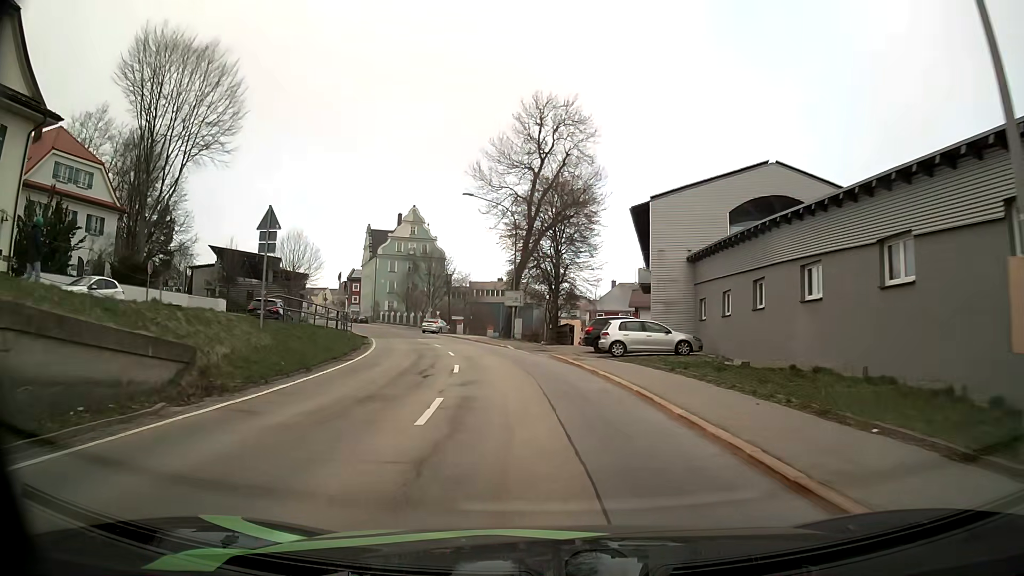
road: secondary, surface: asphalt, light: Day
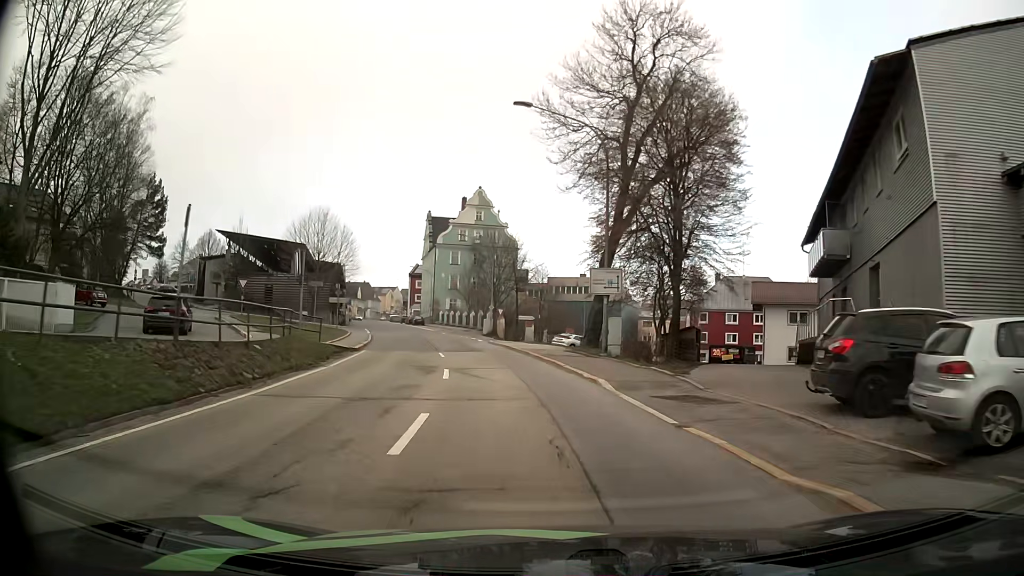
(-1.0, +20.1) m; -7°
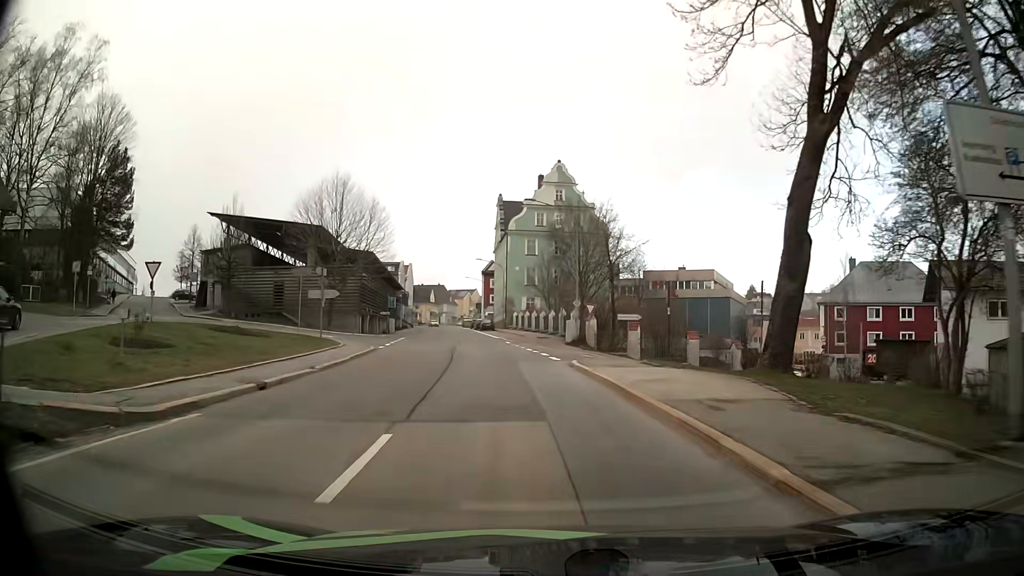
(-1.4, +20.3) m; -8°
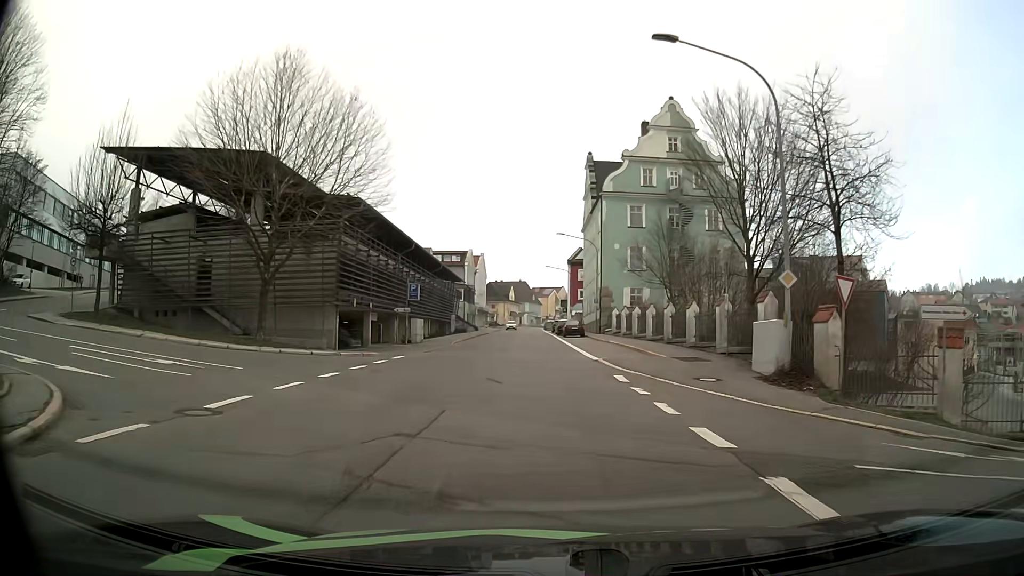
(-2.0, +27.3) m; -8°
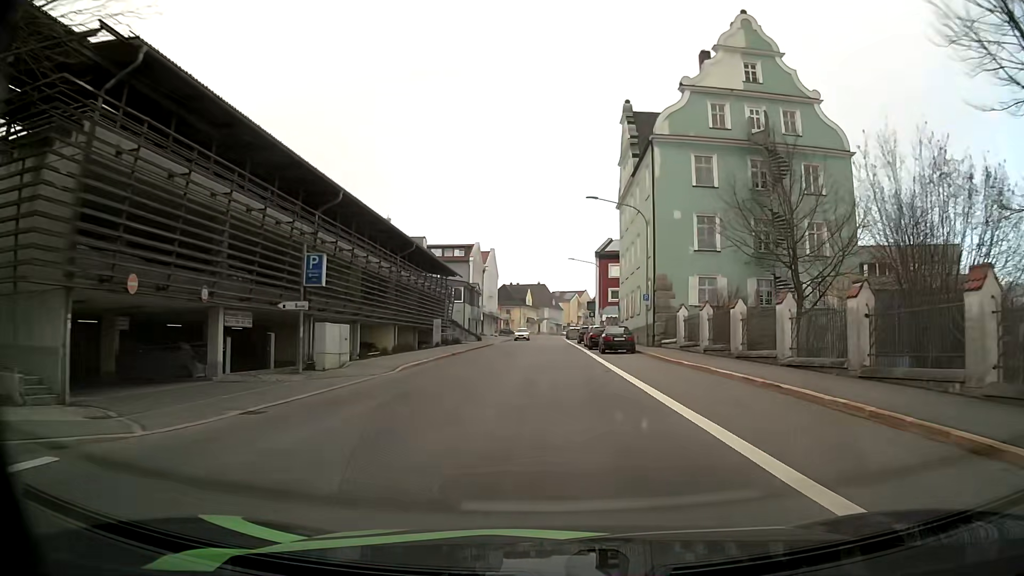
(-0.2, +21.0) m; -2°
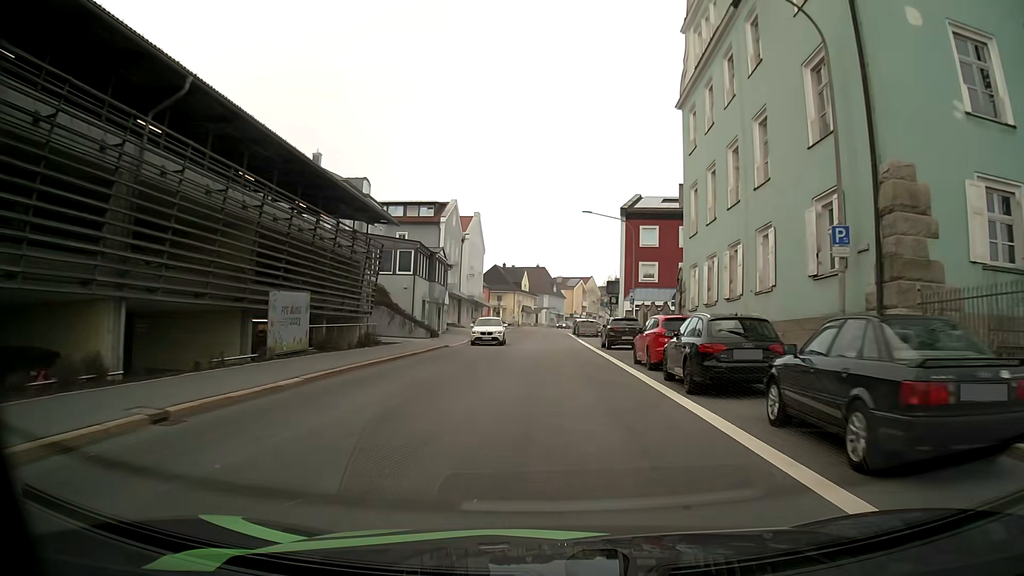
(+0.1, +28.2) m; 0°
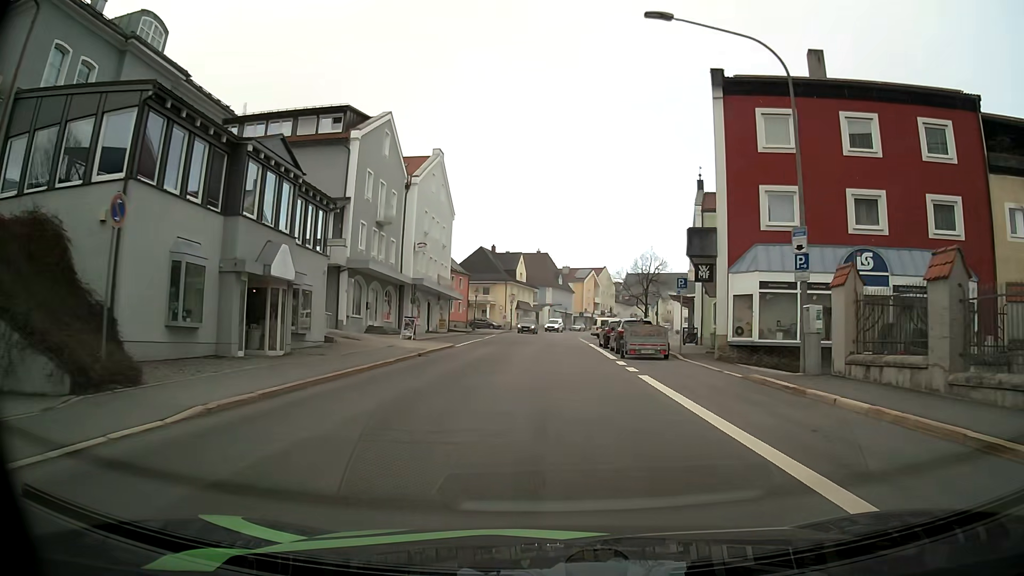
(0.0, +33.3) m; -1°
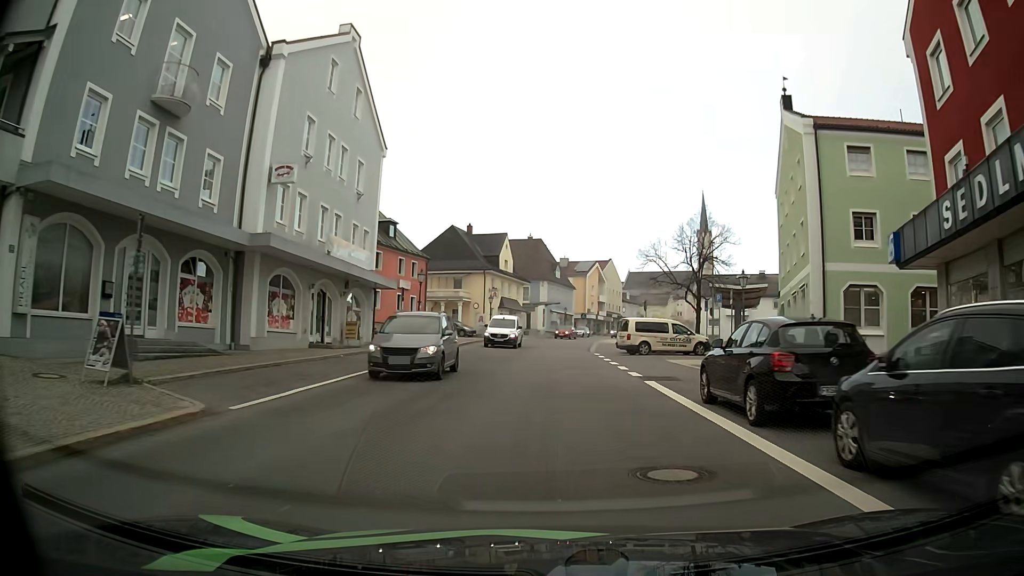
(+0.4, +25.1) m; +1°
(0, +10) (0, +20) (0, +30) (+1, +40) (+2, +50) (+3, +60) (+4, +70) (+7, +79) (+9, +89) (+13, +99) m
